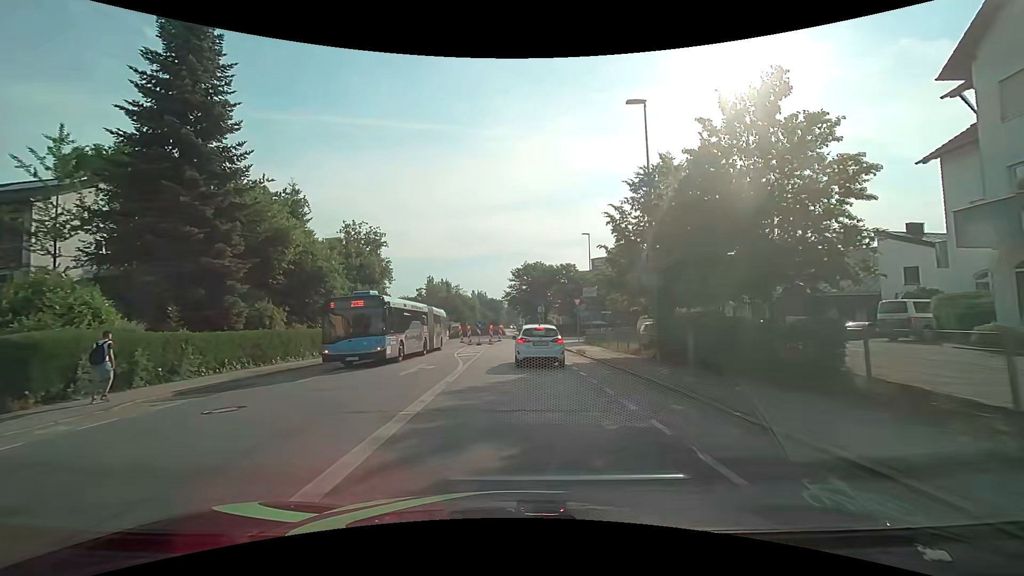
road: tertiary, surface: asphalt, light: Day
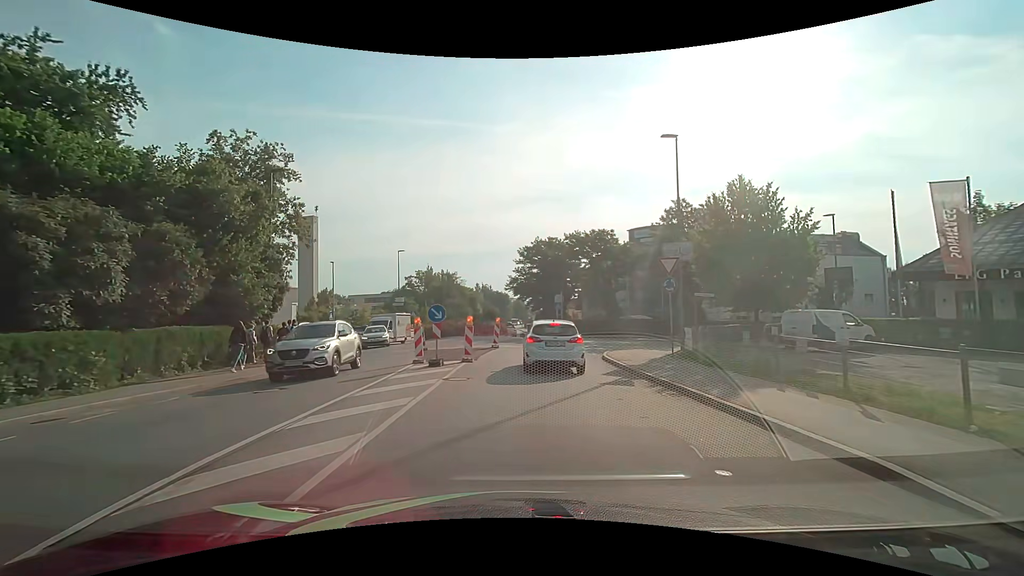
(-0.4, +24.0) m; -1°
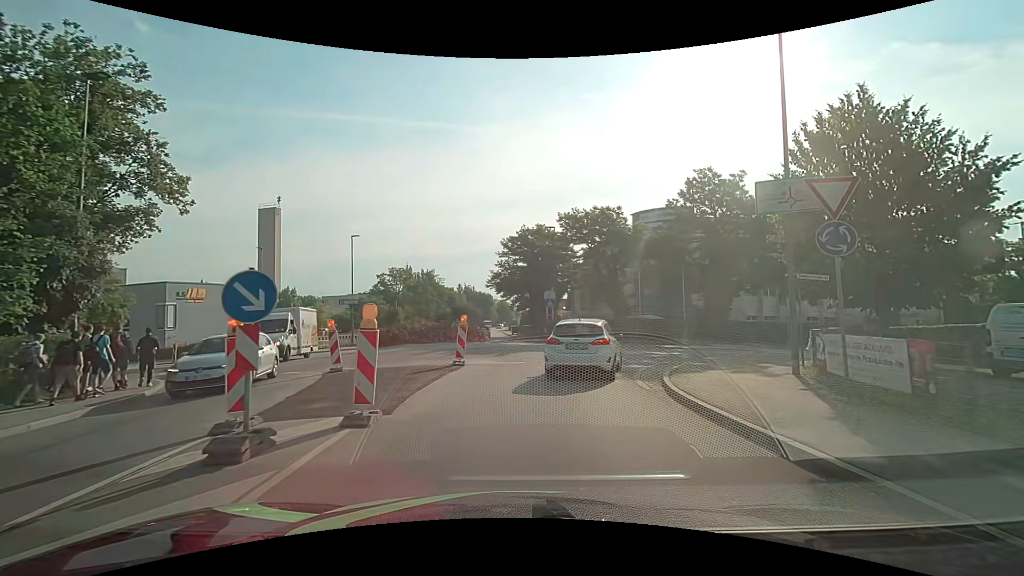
(+0.1, +10.5) m; +2°
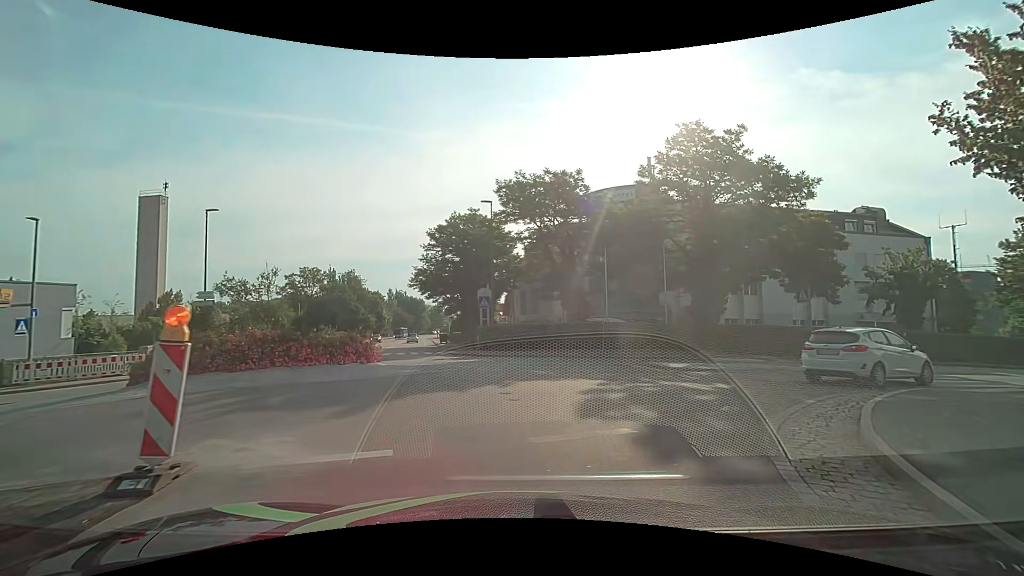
(+0.5, +11.3) m; +7°
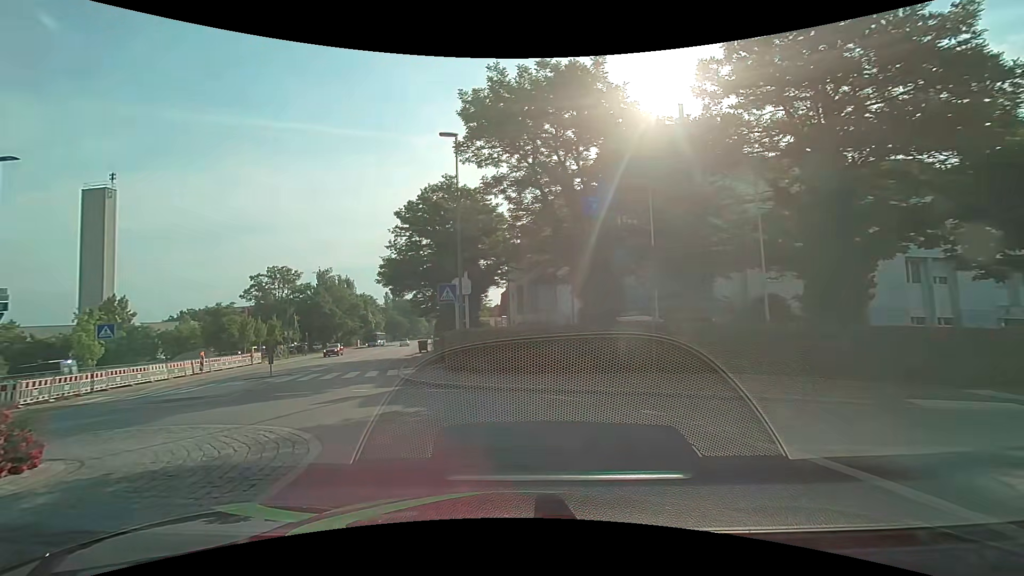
(+0.9, +12.8) m; +1°
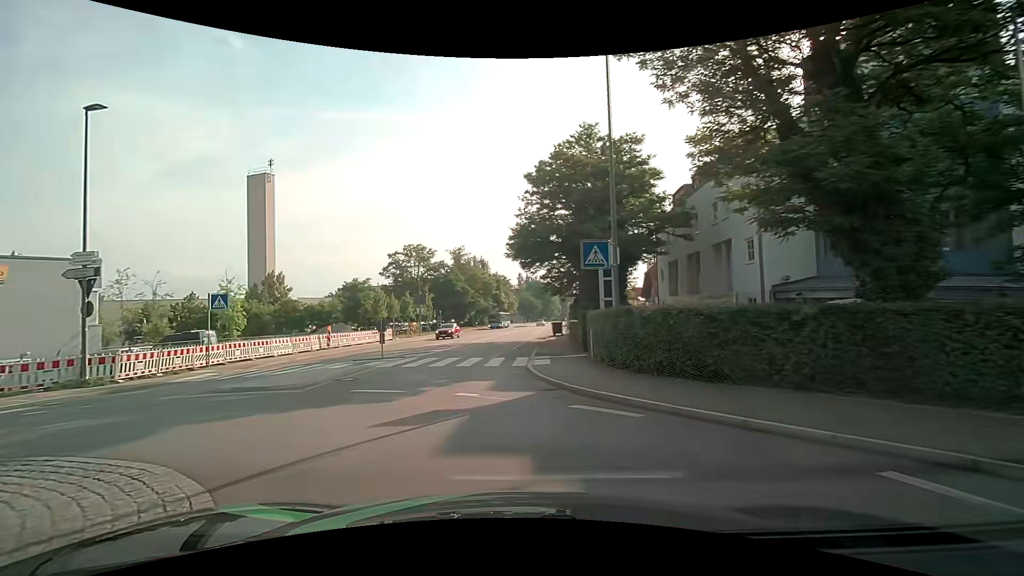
(-0.9, +6.4) m; -16°
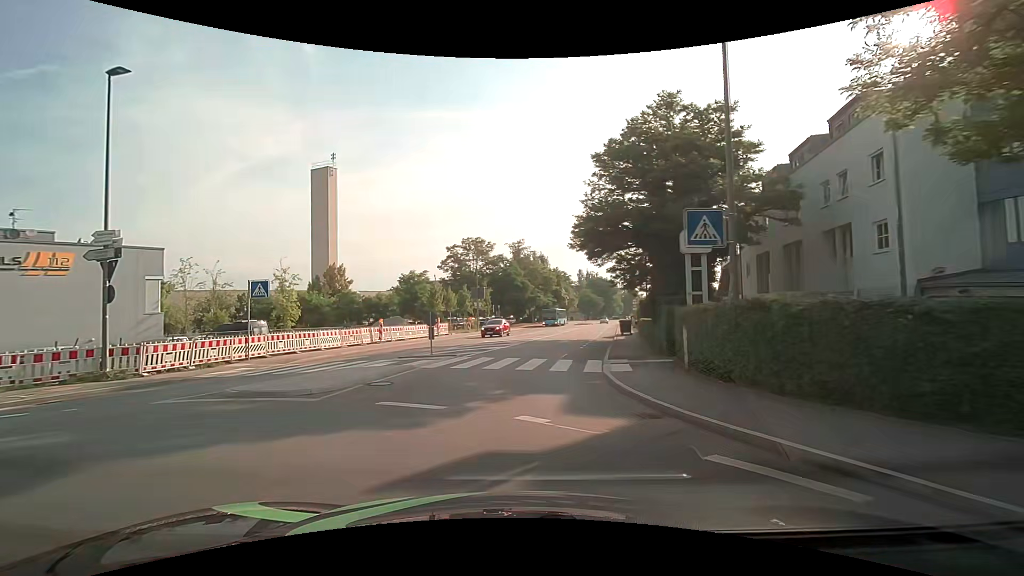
(-0.2, +3.4) m; -7°
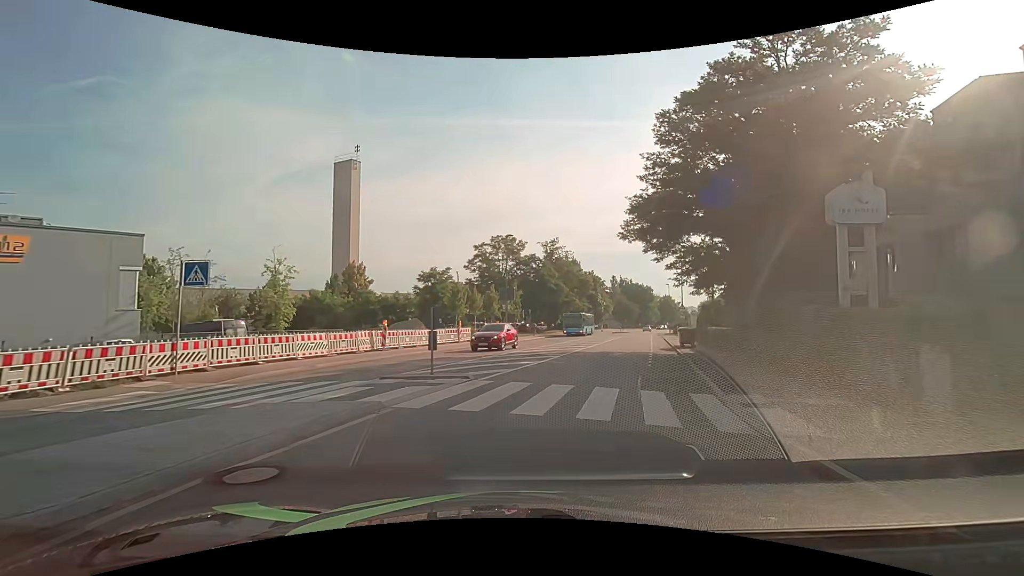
(-0.4, +7.4) m; -3°
(+1, +10) (+3, +20) (+6, +29) (+9, +39) (+11, +49) (+14, +58) (+16, +68) (+19, +78) (+21, +87) (+24, +97) m
